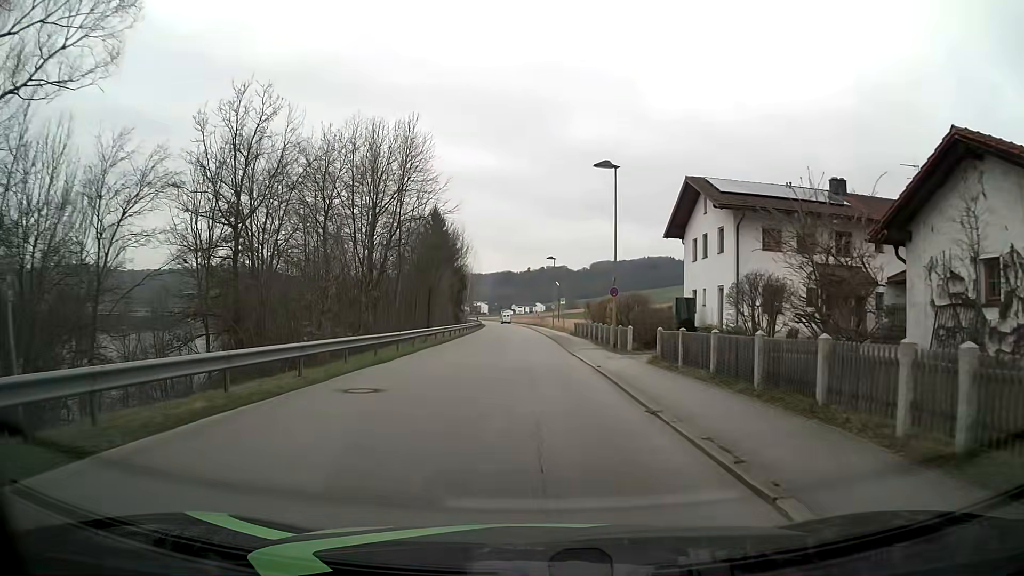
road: residential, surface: asphalt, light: Day
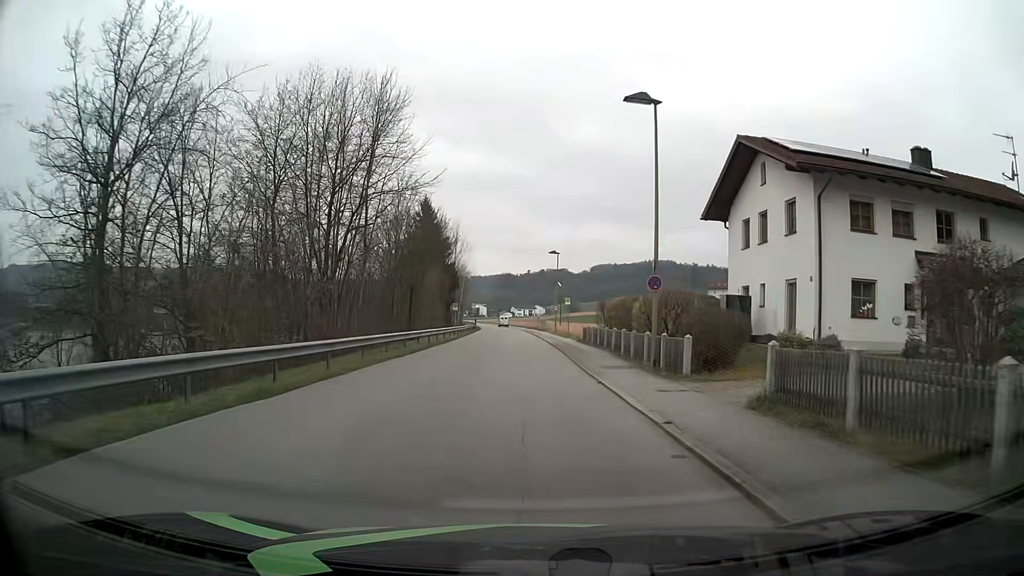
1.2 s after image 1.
(-0.1, +9.3) m; 0°
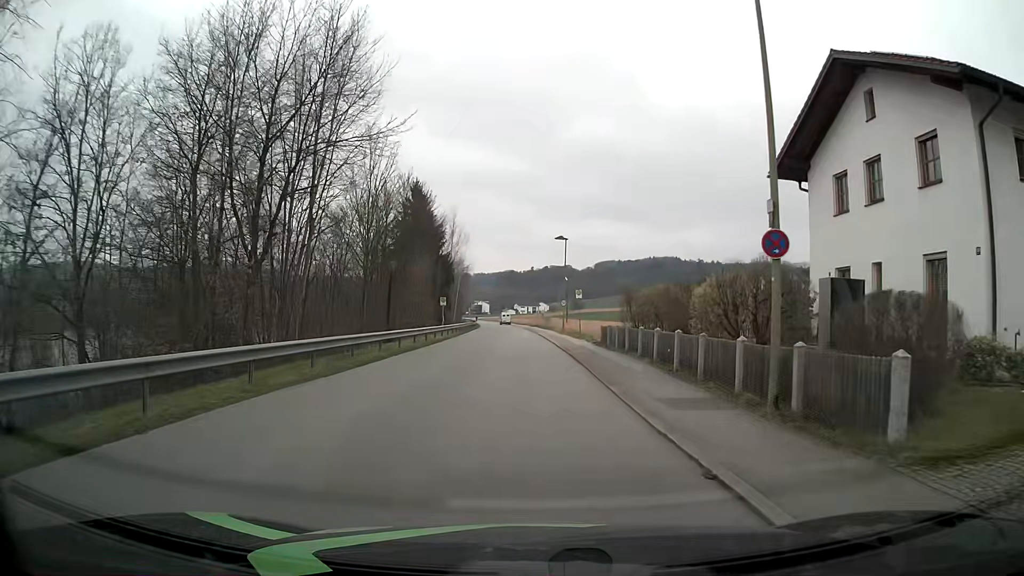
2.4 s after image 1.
(0.0, +9.3) m; 0°
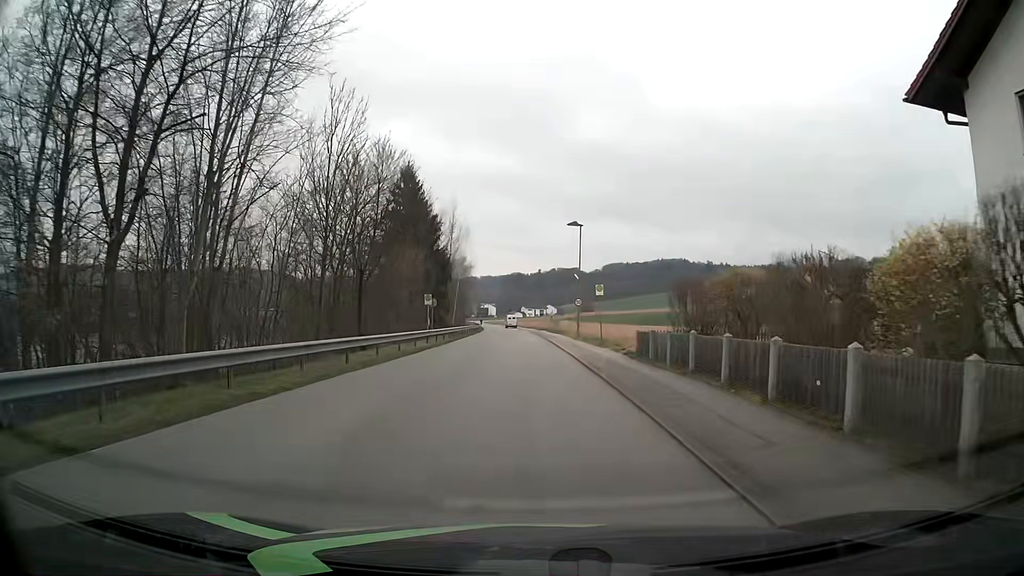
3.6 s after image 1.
(-0.1, +9.3) m; -1°
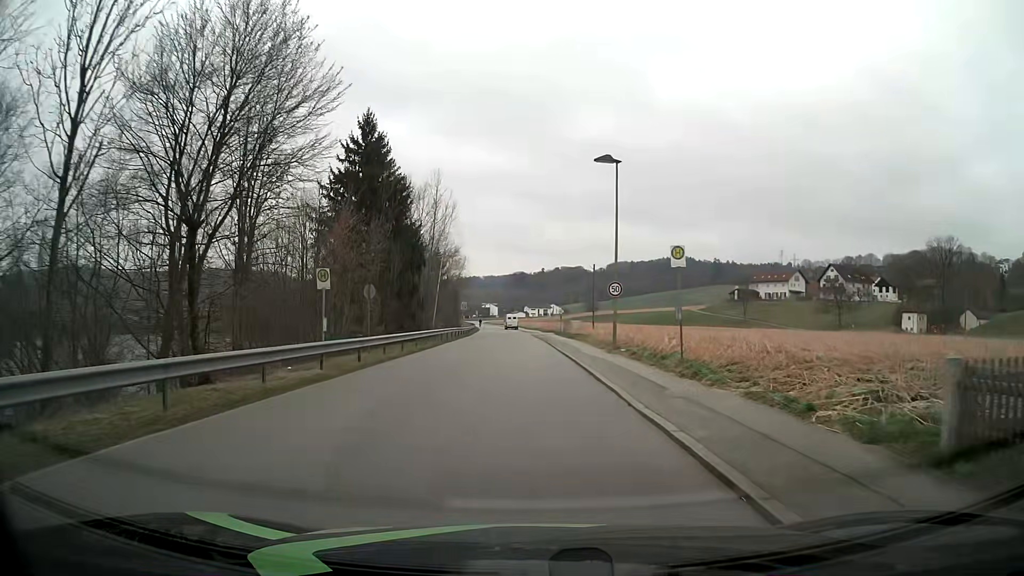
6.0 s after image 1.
(+0.1, +18.5) m; 0°
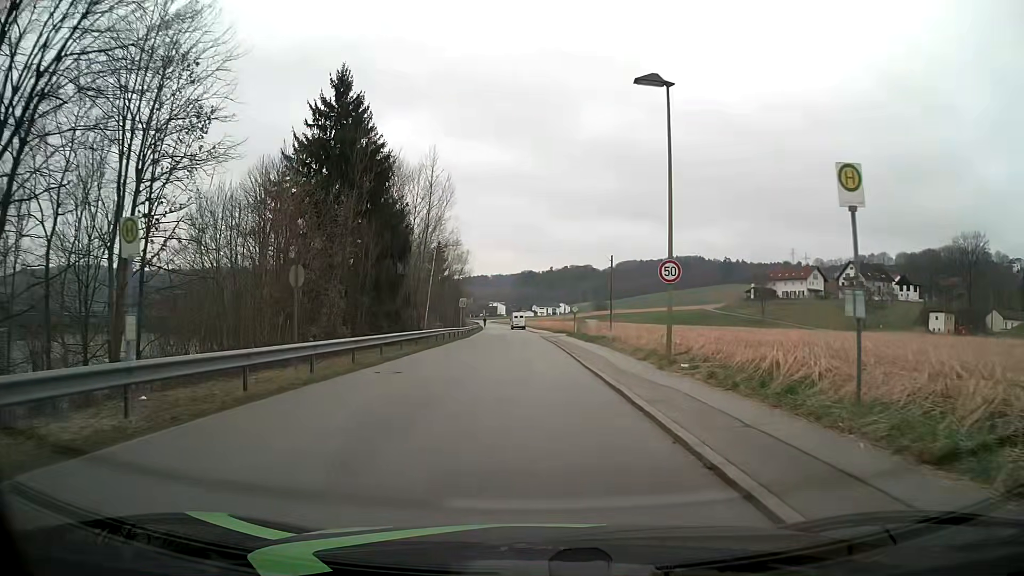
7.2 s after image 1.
(0.0, +9.3) m; -1°
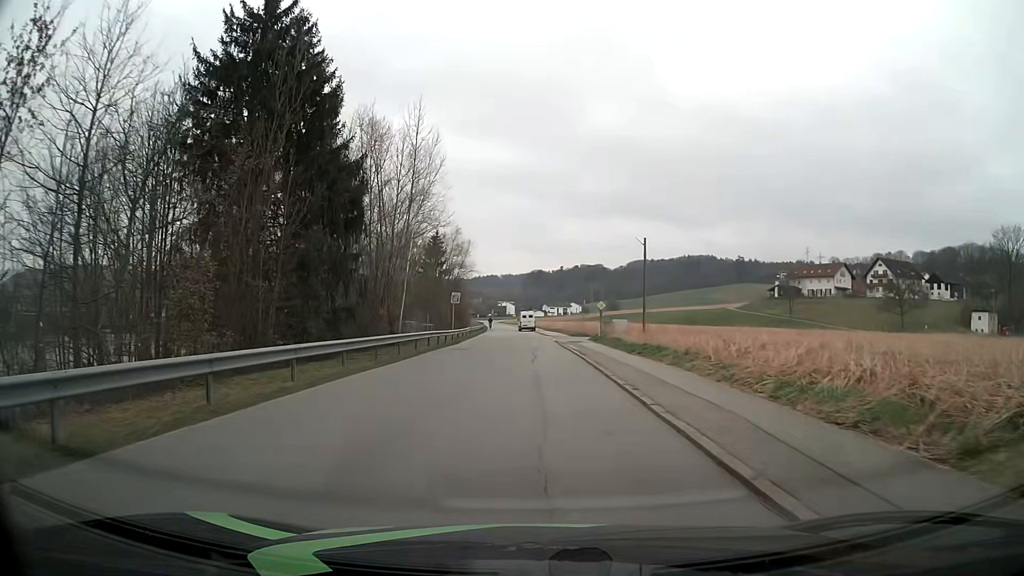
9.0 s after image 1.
(-0.2, +14.0) m; -1°
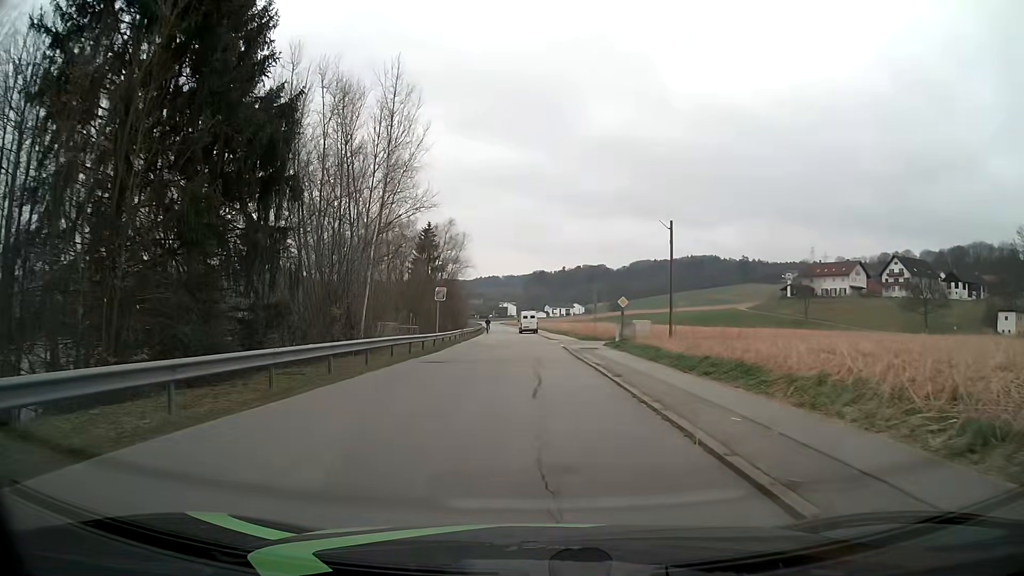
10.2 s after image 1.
(0.0, +9.3) m; 0°
(0, +10) (0, +20) (0, +30) (0, +40) (-1, +50) (-3, +60) (-4, +70) (-5, +80) (-5, +90) (-5, +100) m
